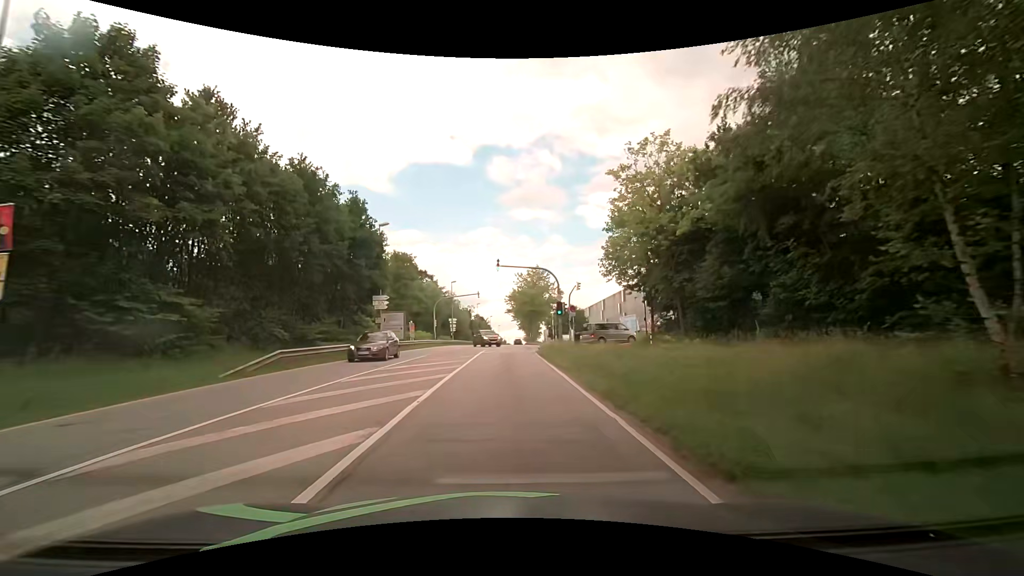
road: secondary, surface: asphalt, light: Day
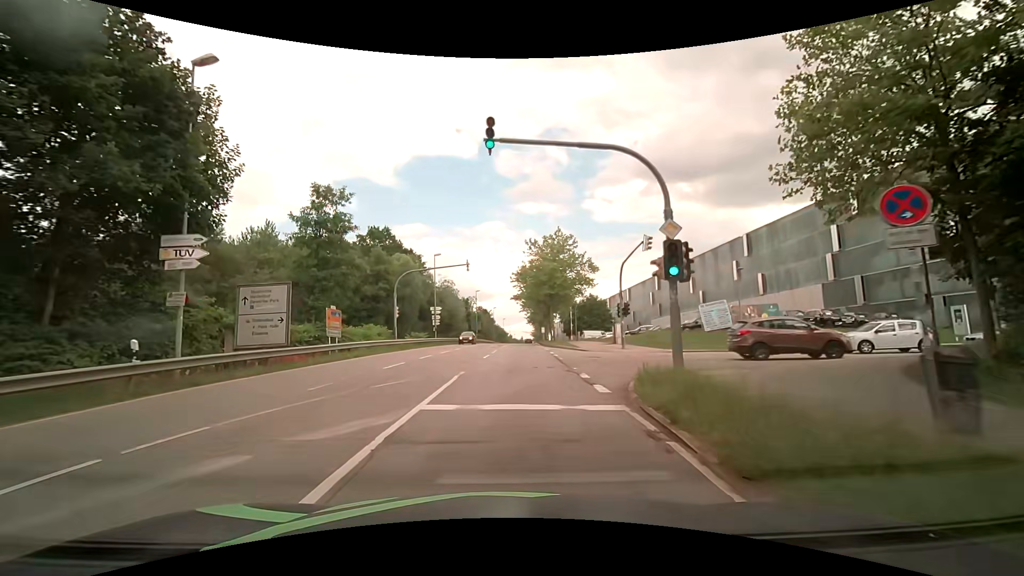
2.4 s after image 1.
(+0.1, +23.8) m; 0°
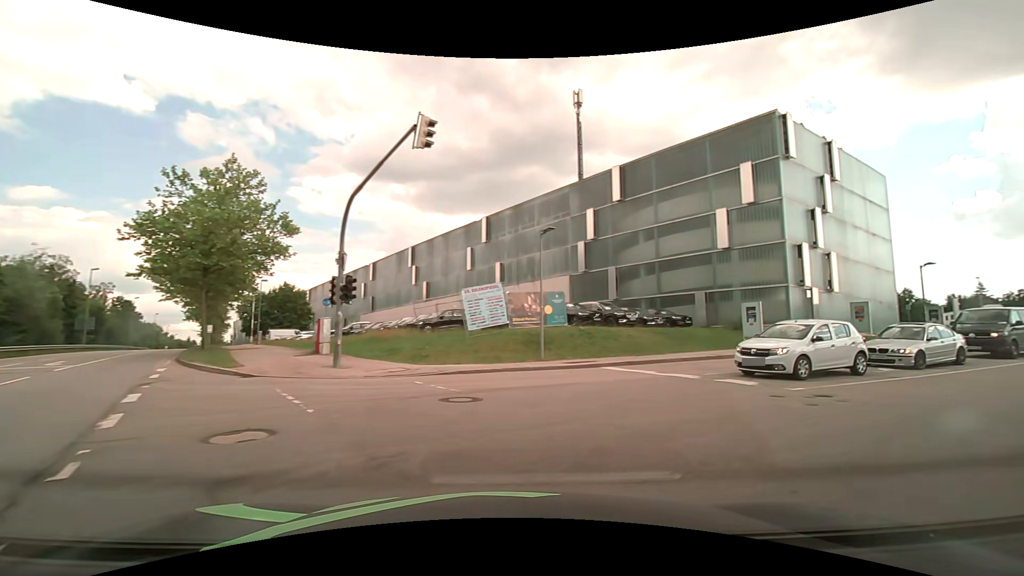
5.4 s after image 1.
(+2.1, +16.2) m; +33°
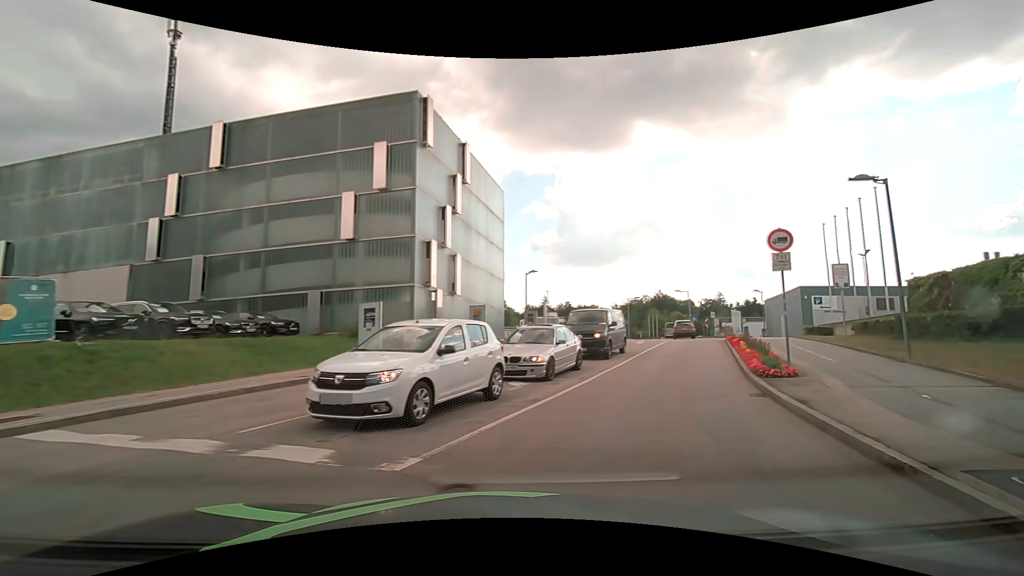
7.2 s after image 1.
(+2.5, +7.0) m; +39°
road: residential
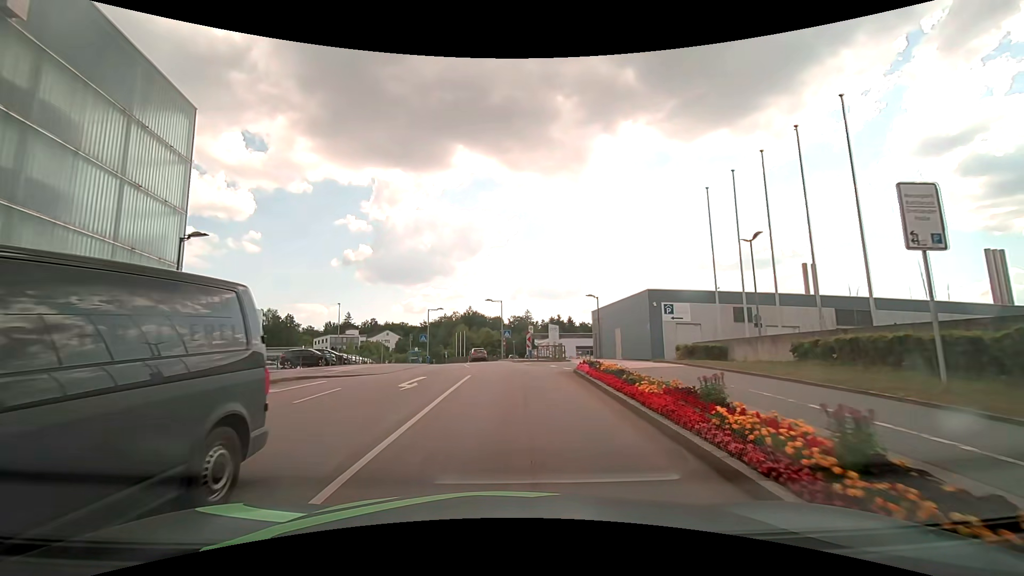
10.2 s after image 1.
(+5.4, +17.8) m; +21°
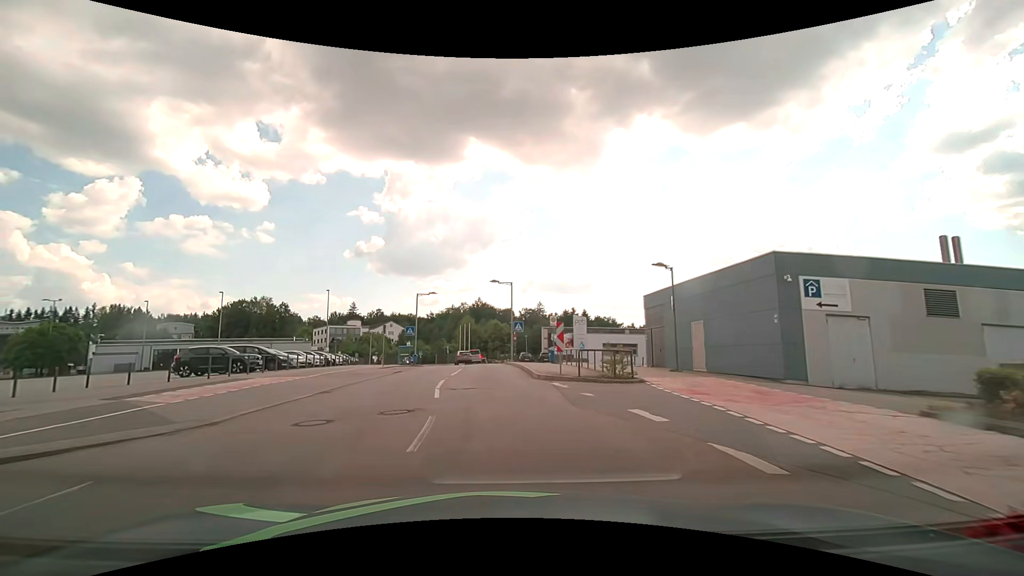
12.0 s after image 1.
(+0.1, +15.0) m; 0°
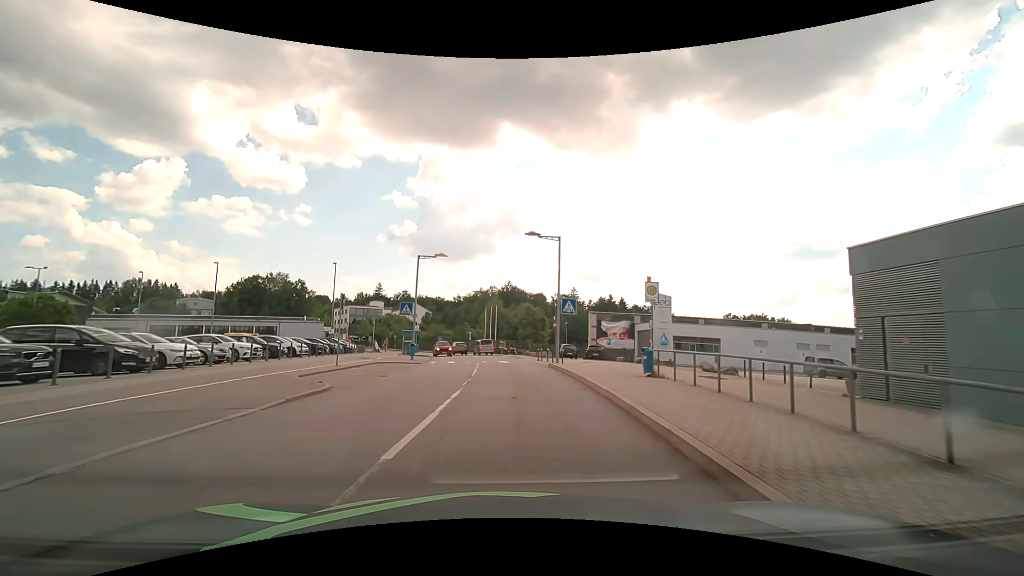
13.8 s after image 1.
(-0.9, +16.1) m; -4°
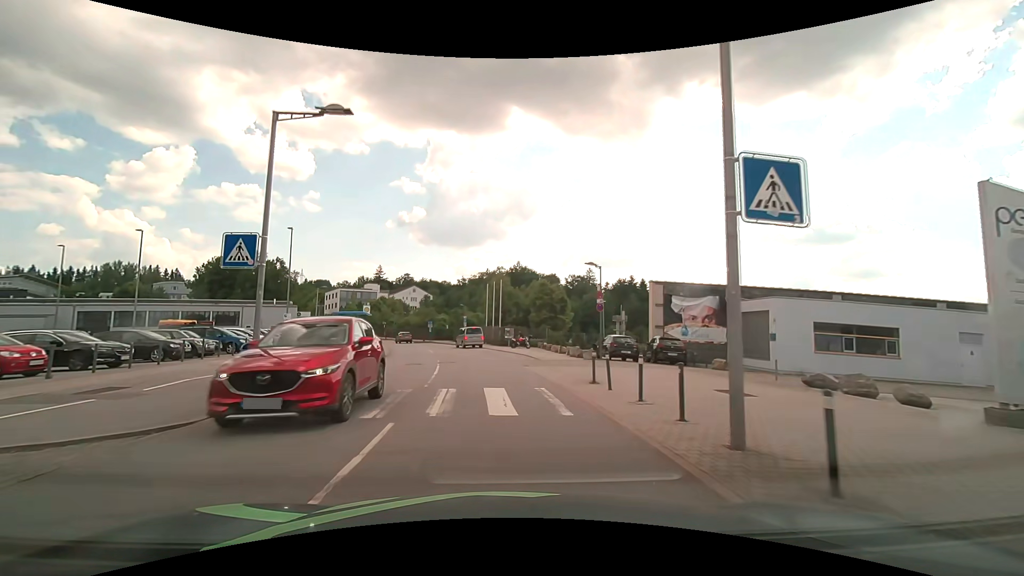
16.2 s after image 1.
(+0.2, +21.2) m; -1°
(0, +10) (-1, +20) (-3, +30) (-4, +40) (-7, +49) (-9, +59) (-12, +69) (-16, +78) (-20, +87) (-24, +96) m
